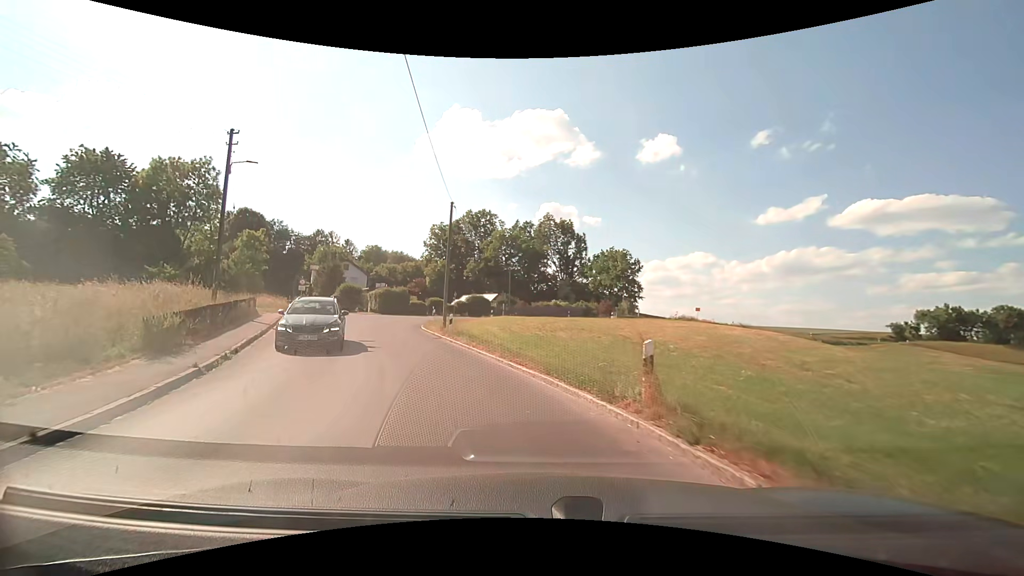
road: secondary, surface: asphalt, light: Day
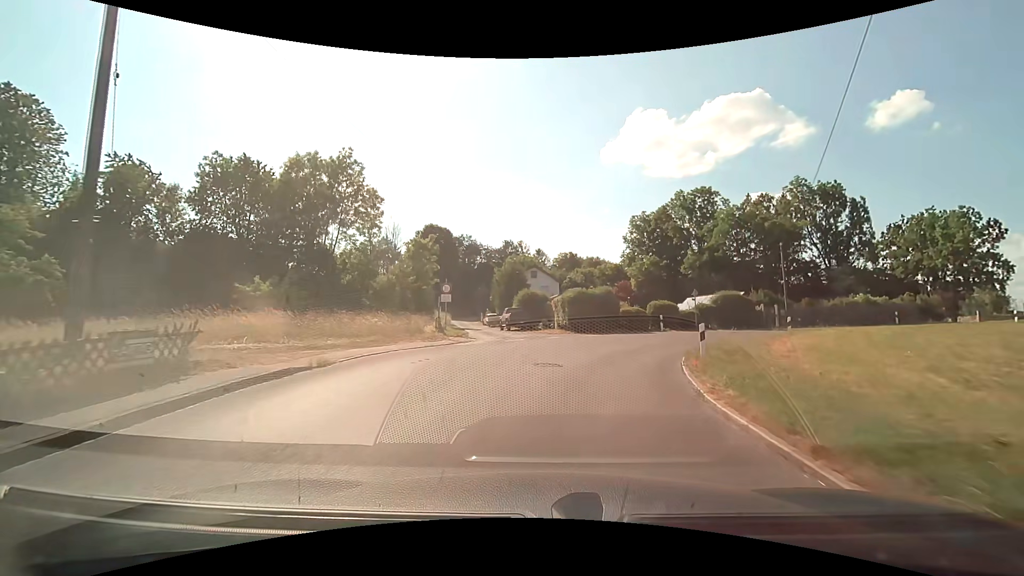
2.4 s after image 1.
(-5.4, +20.7) m; -23°
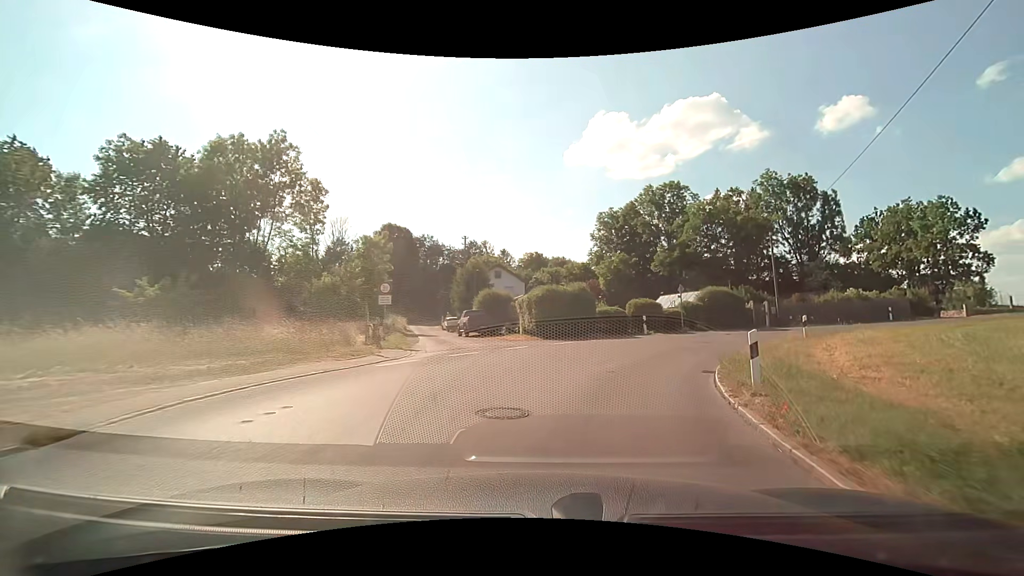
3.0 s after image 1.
(+0.1, +5.3) m; +3°
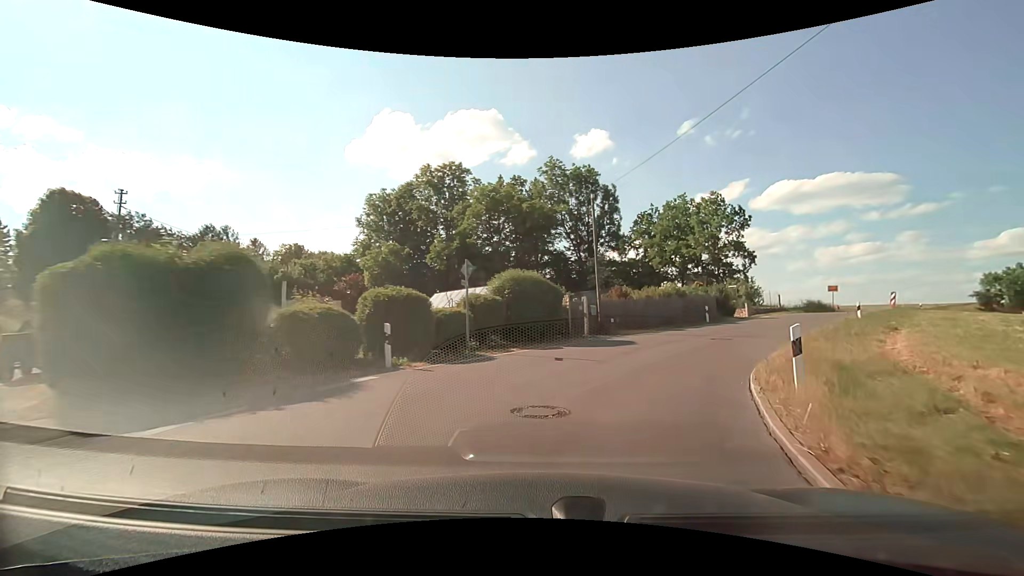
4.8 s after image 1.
(+3.3, +15.5) m; +25°
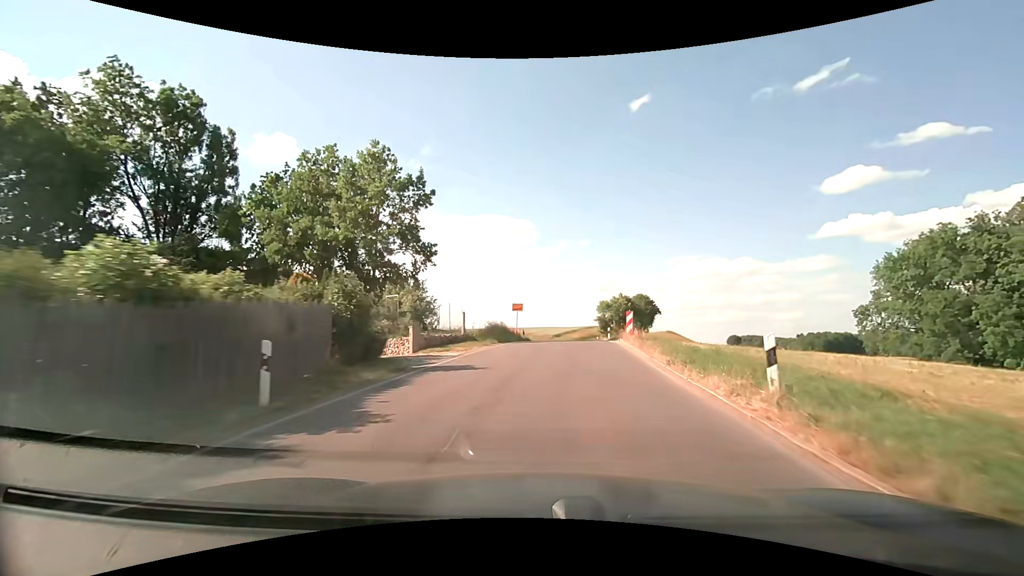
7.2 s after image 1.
(+8.0, +22.5) m; +36°
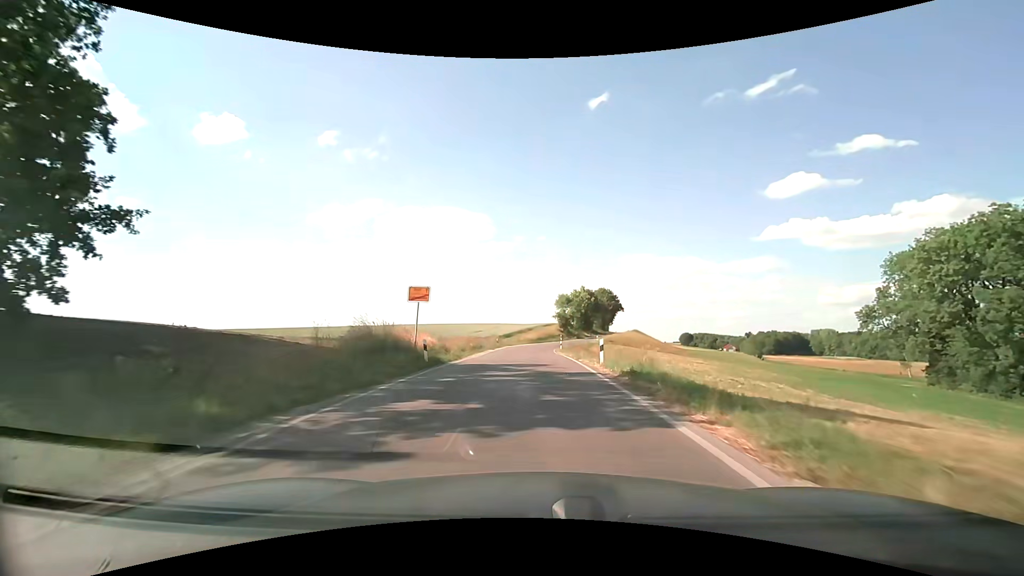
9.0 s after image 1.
(+1.4, +21.1) m; +6°
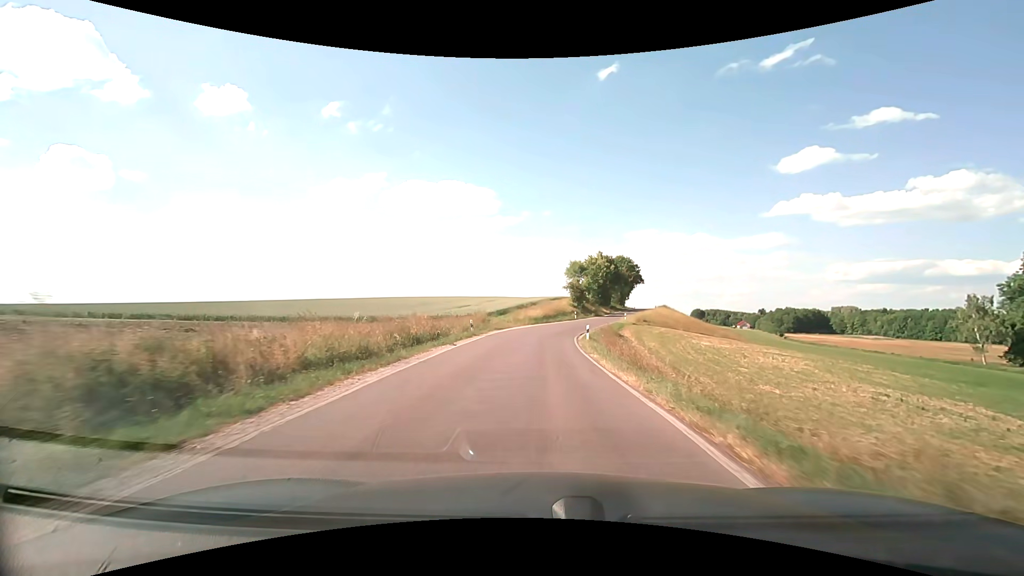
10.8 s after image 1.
(0.0, +24.4) m; 0°
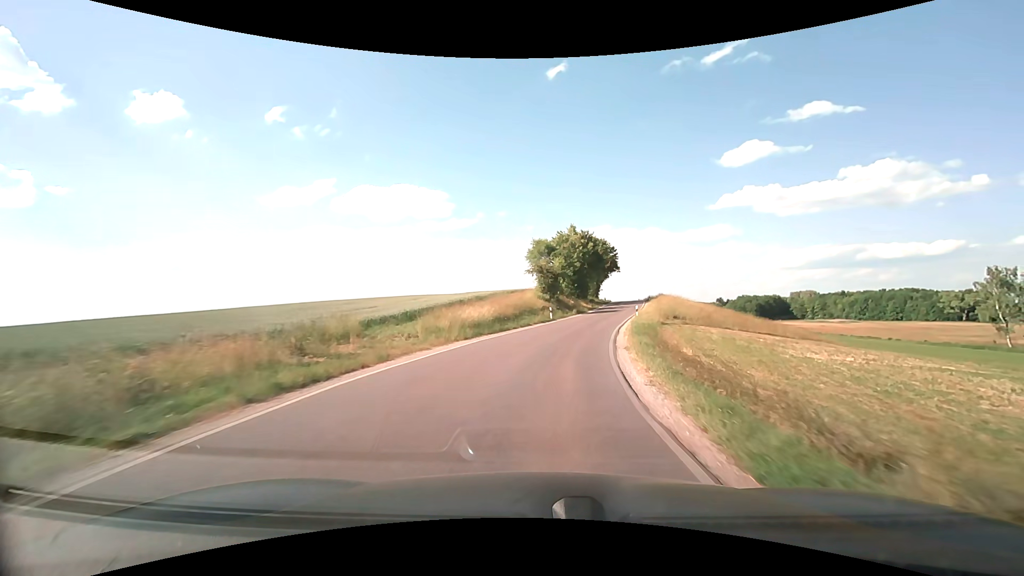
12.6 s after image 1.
(+0.6, +28.7) m; +4°
(0, +10) (+1, +20) (+3, +30) (+5, +40) (+8, +49) (+10, +59) (+13, +69) (+15, +78) (+17, +88) (+19, +98) m
